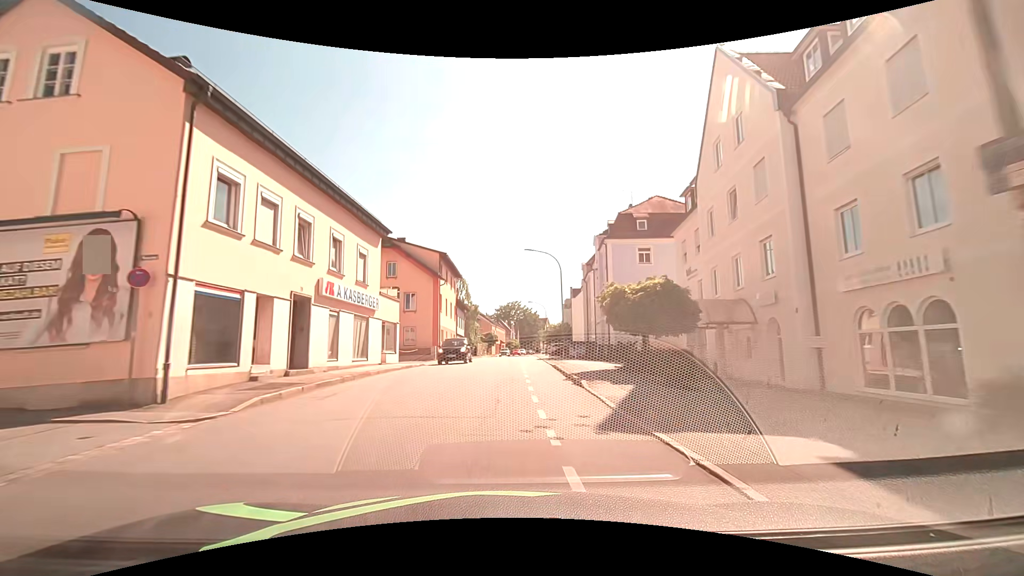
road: tertiary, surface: asphalt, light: Day
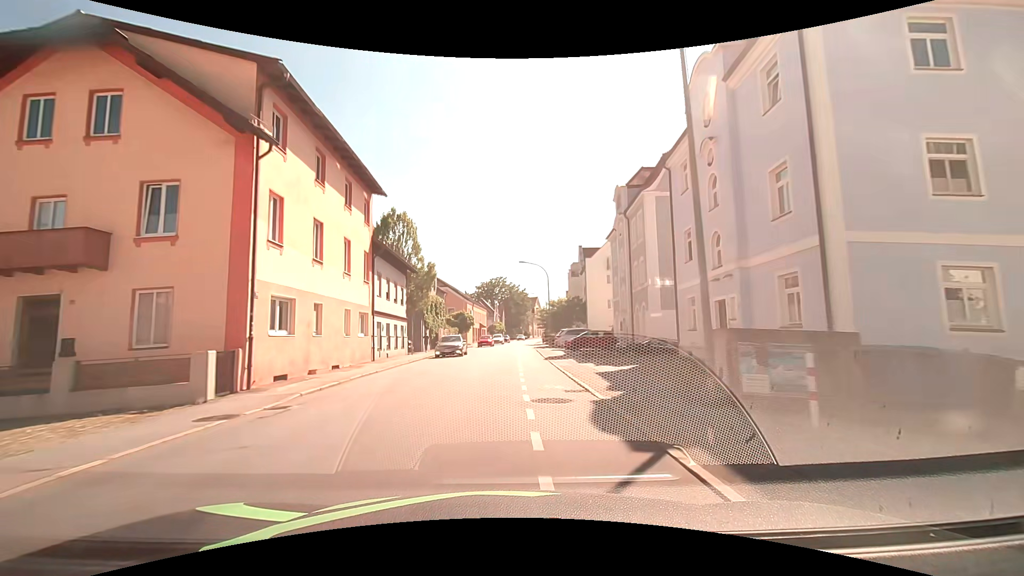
(+0.4, +30.8) m; +1°
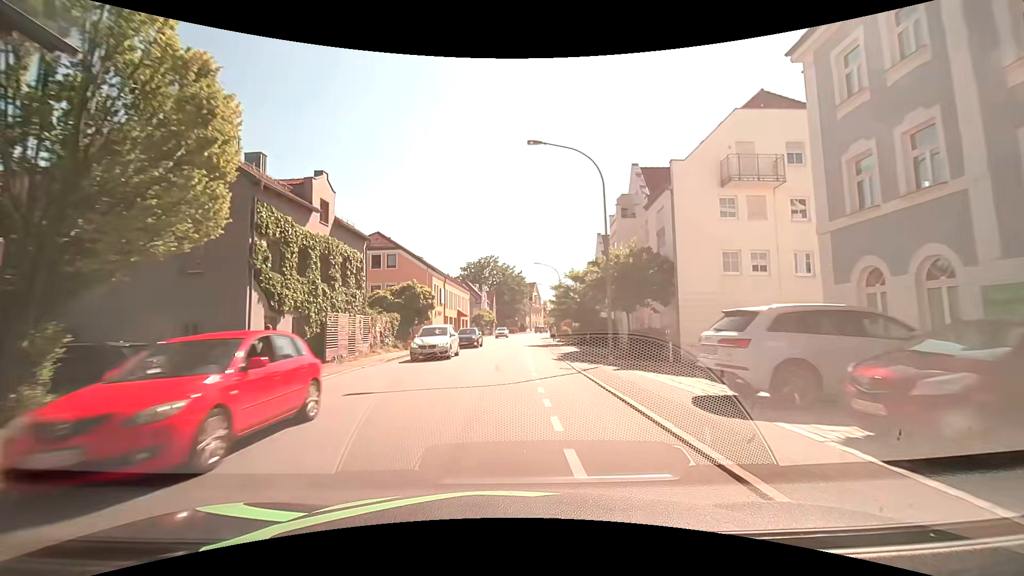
(+0.1, +31.3) m; +1°
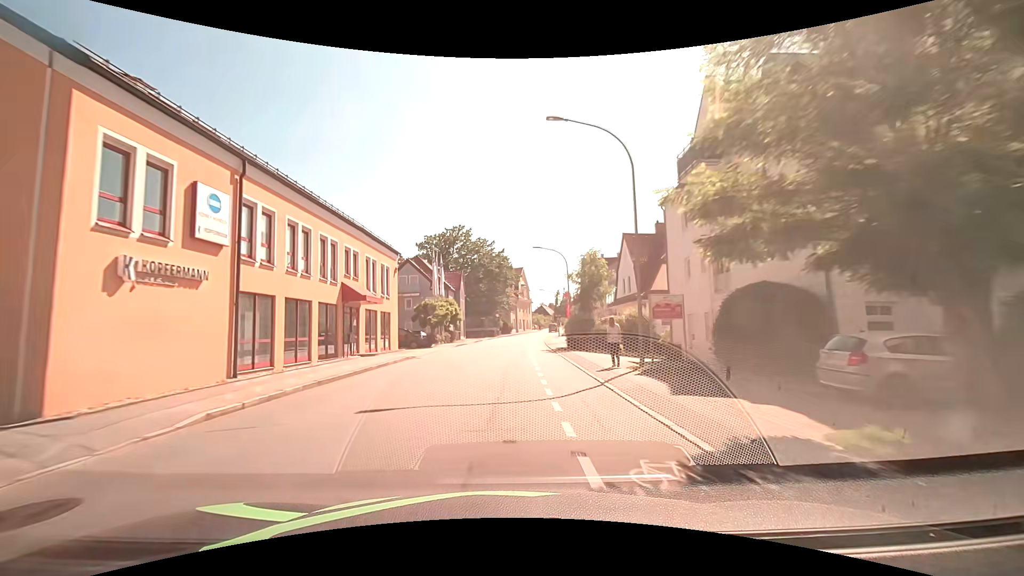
(+0.9, +38.7) m; +2°
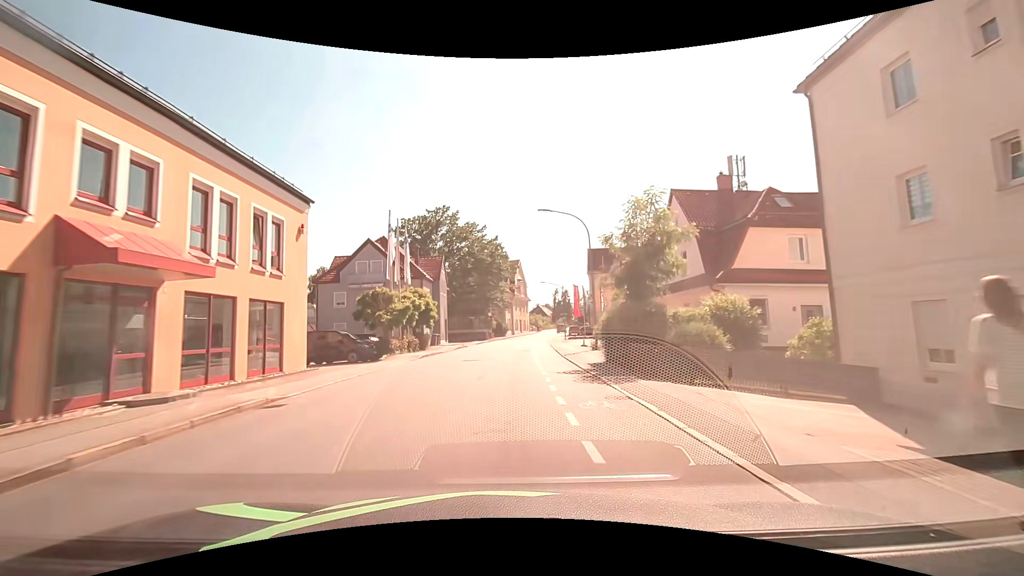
(+0.2, +15.3) m; +1°
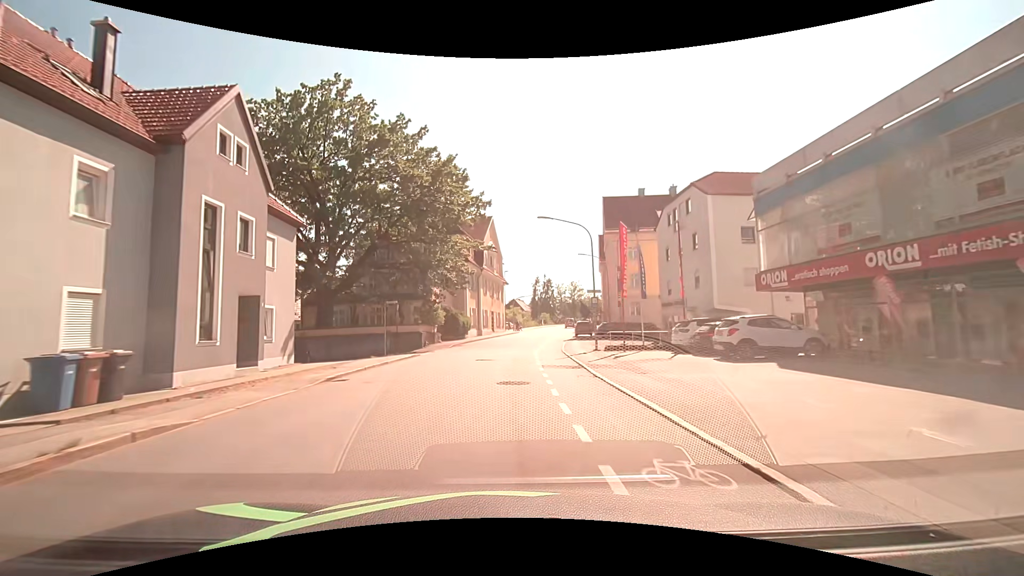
(+0.9, +37.5) m; +3°
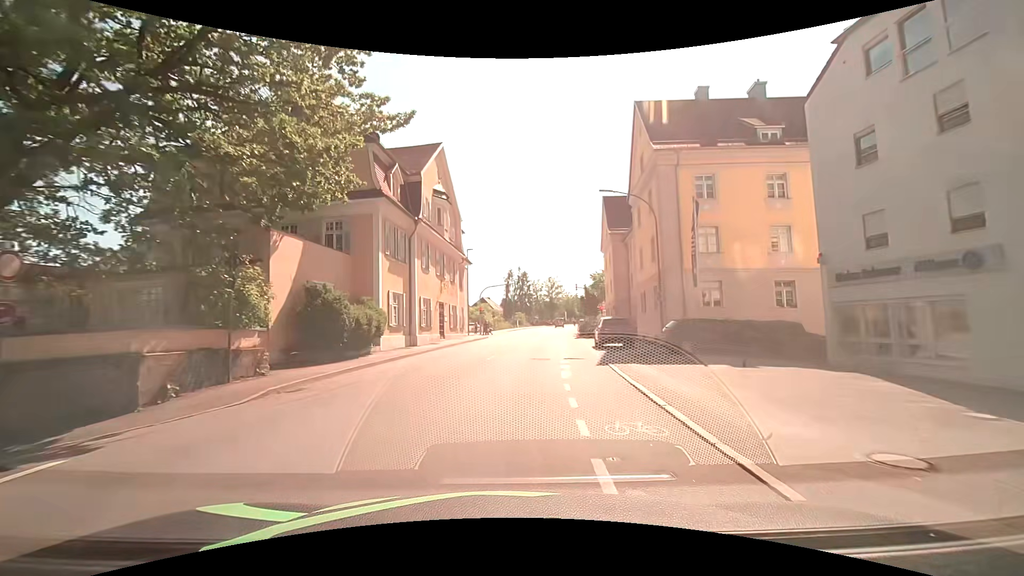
(+0.7, +25.9) m; +3°
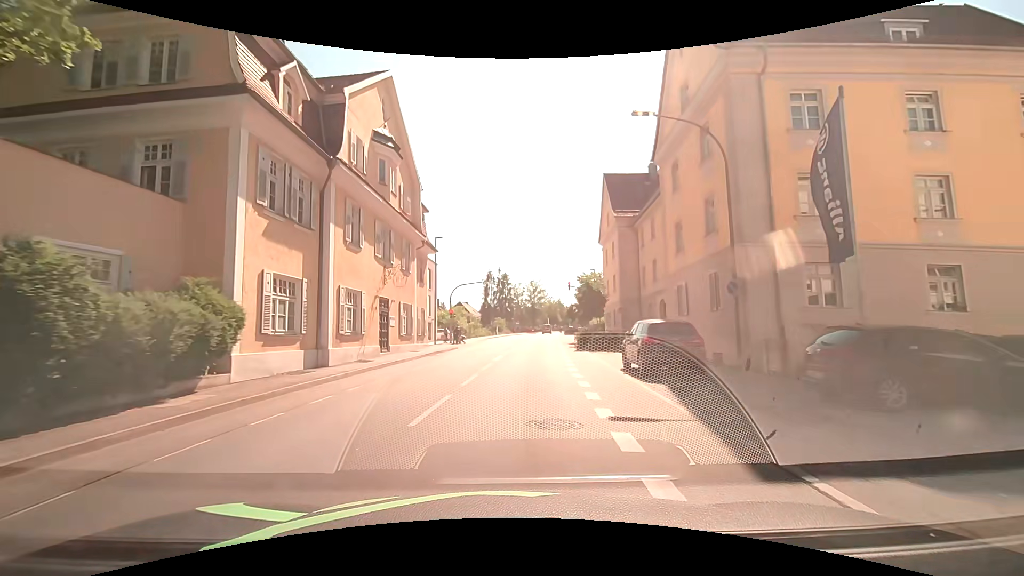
(+0.3, +11.3) m; +2°
(0, +10) (+1, +20) (+1, +30) (+2, +40) (+3, +50) (+4, +60) (+5, +70) (+6, +80) (+7, +90) (+9, +100) m
